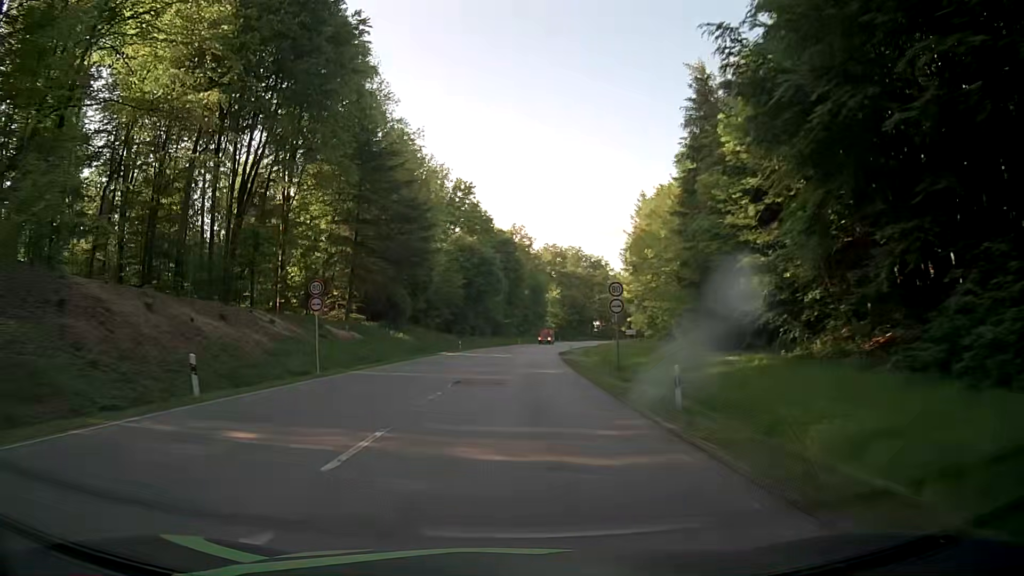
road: secondary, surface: asphalt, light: Day
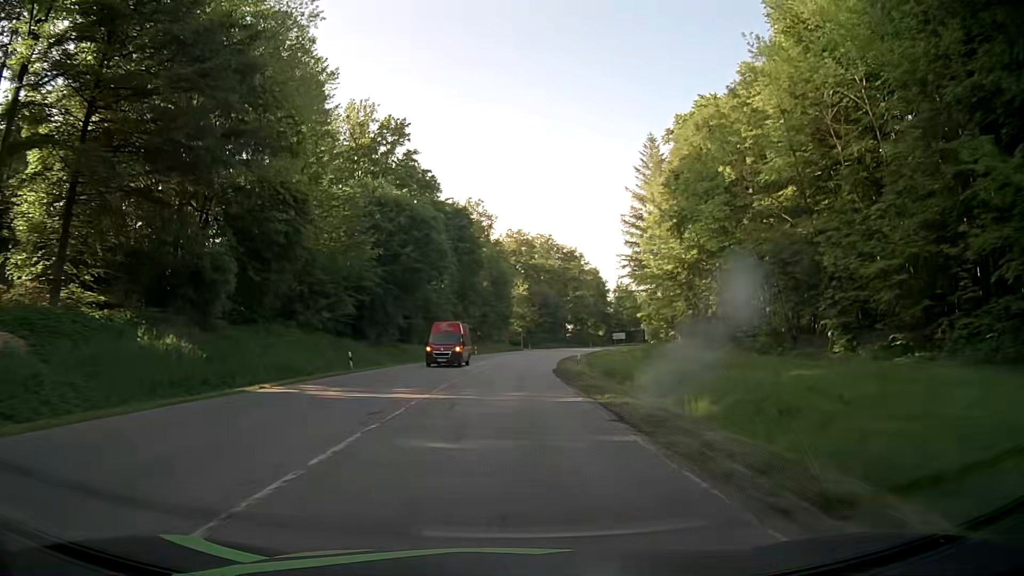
(+0.7, +35.5) m; +3°
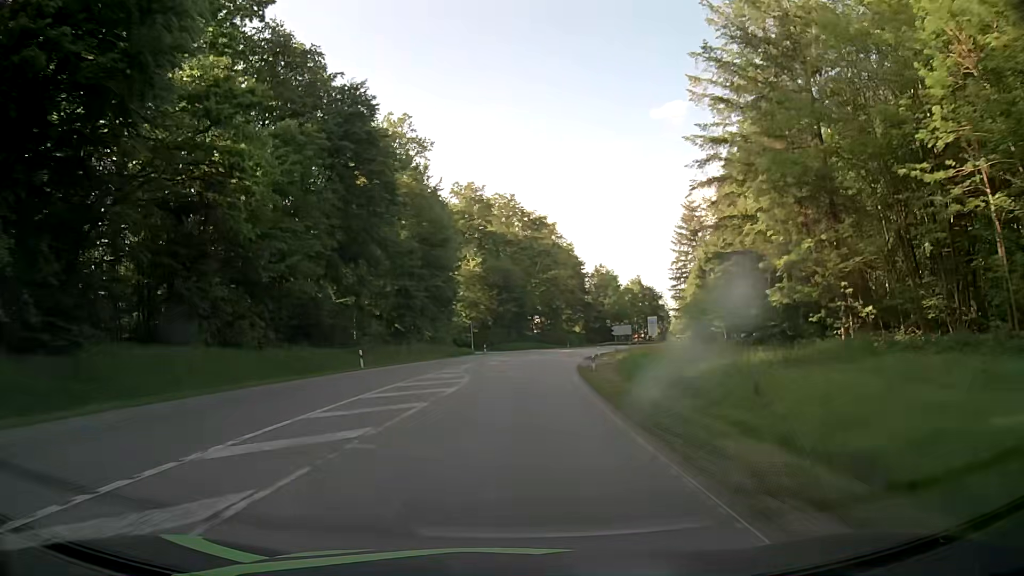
(+1.5, +46.0) m; +4°
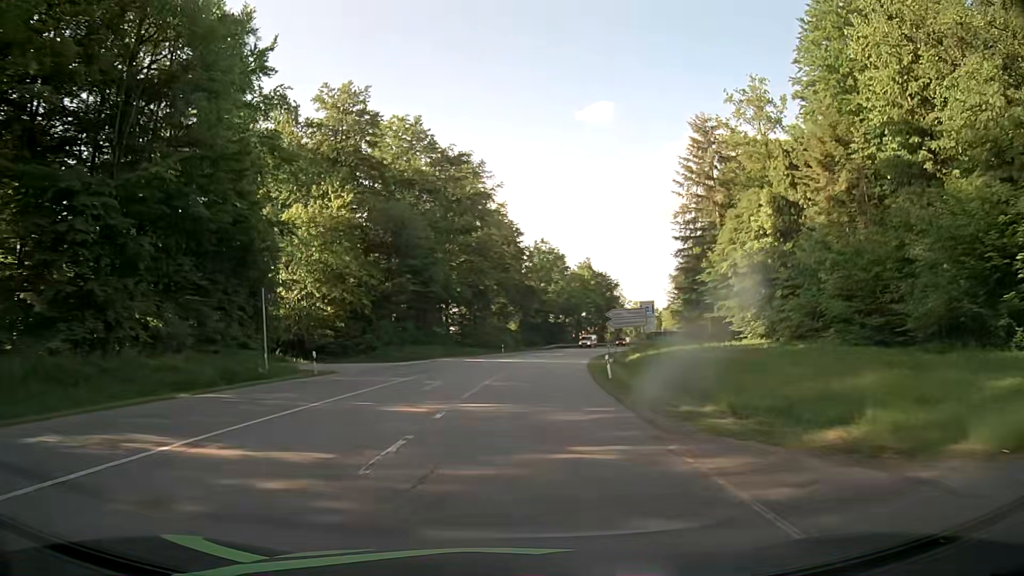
(+2.2, +45.0) m; +6°
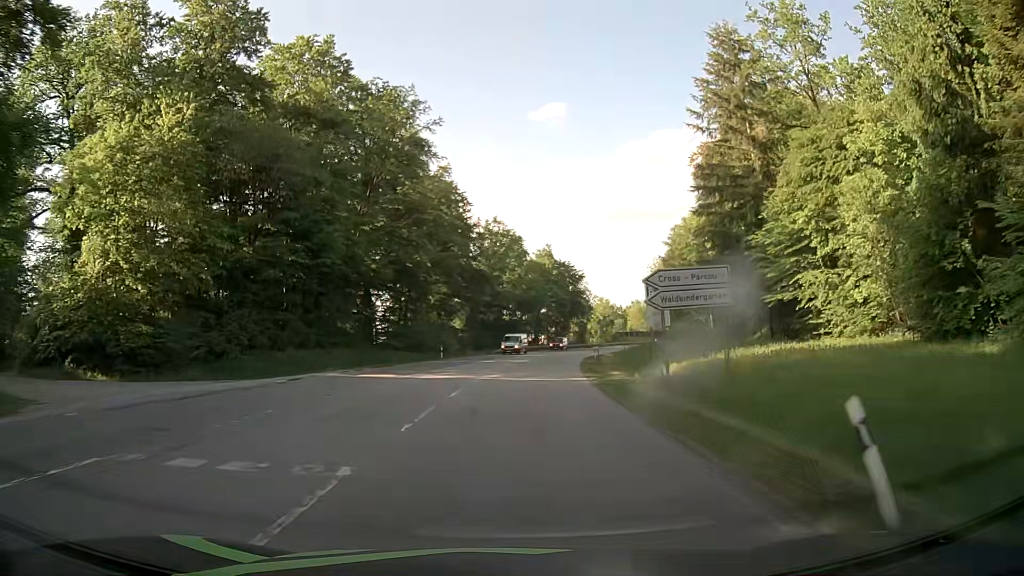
(+0.8, +22.3) m; +4°
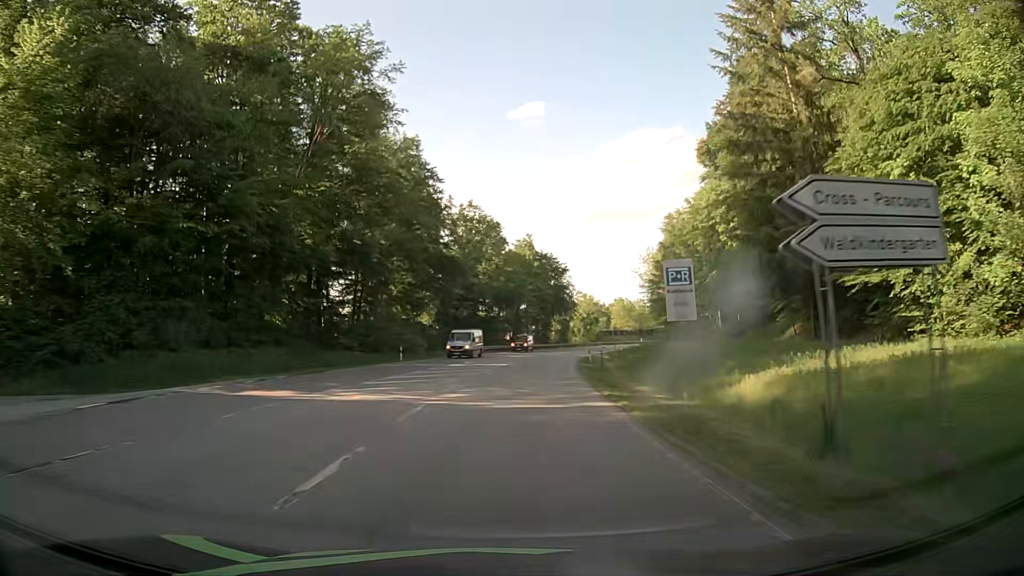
(+0.3, +11.1) m; +3°
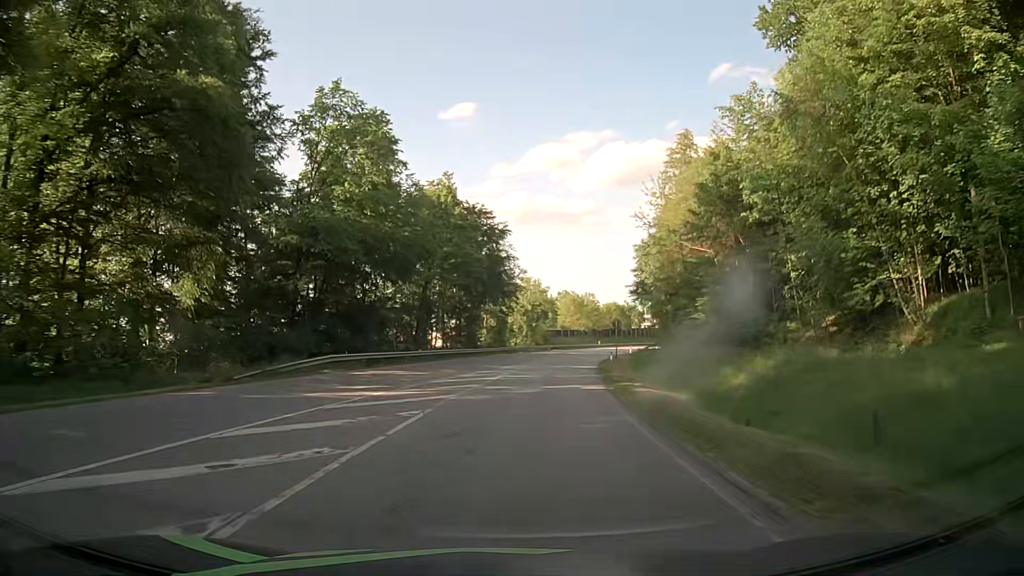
(+2.2, +44.5) m; +6°
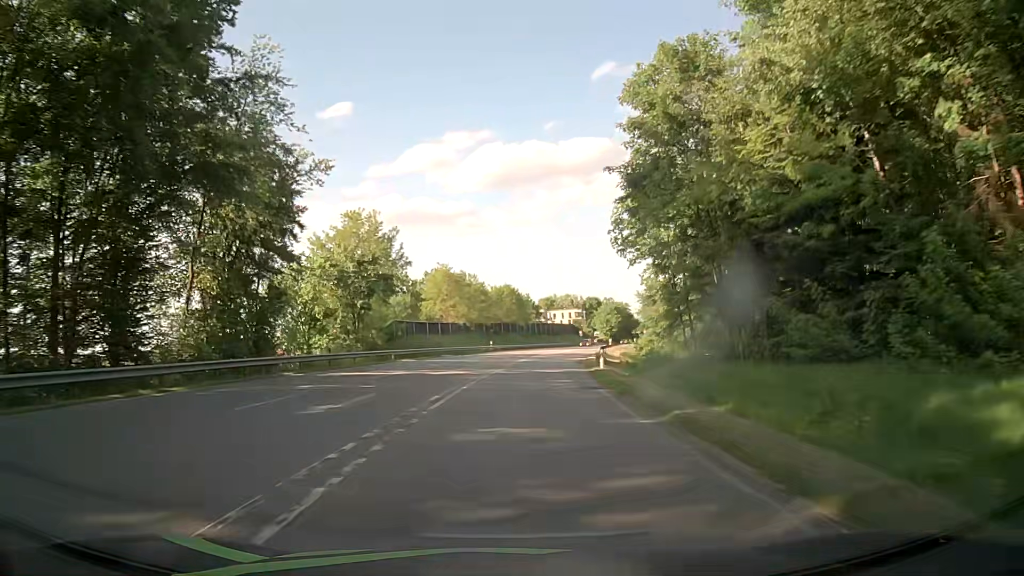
(+5.4, +55.9) m; +11°
(0, +10) (+1, +20) (+1, +30) (+2, +40) (+3, +50) (+5, +60) (+6, +70) (+8, +79) (+10, +89) (+13, +99) m
